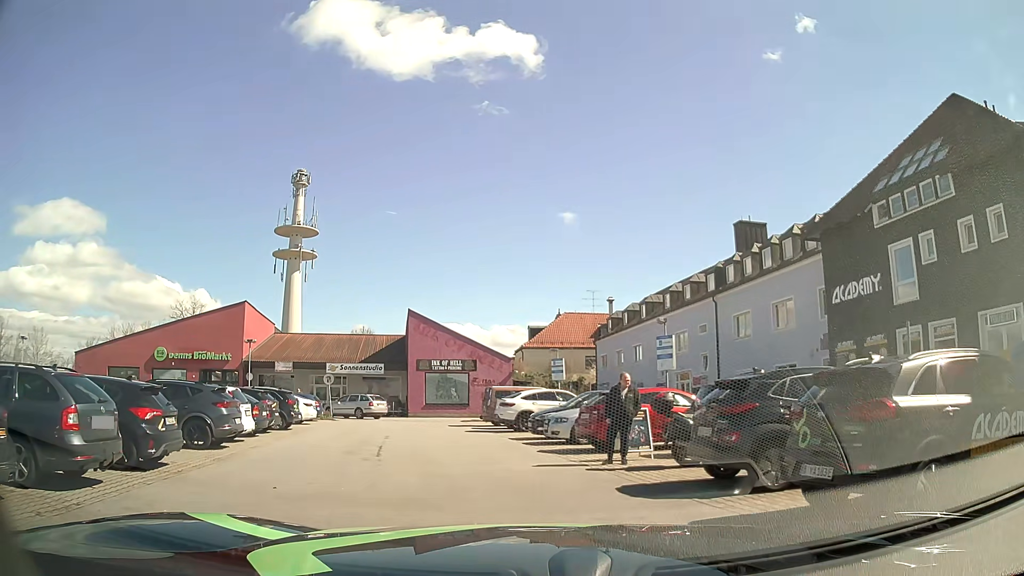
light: Day
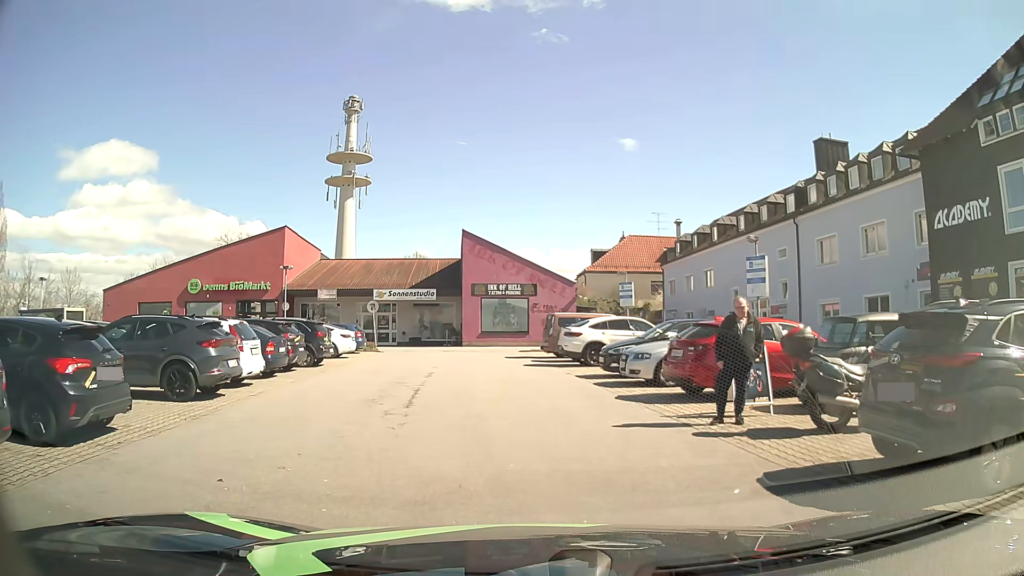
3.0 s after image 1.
(-0.3, +3.3) m; -6°
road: service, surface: asphalt
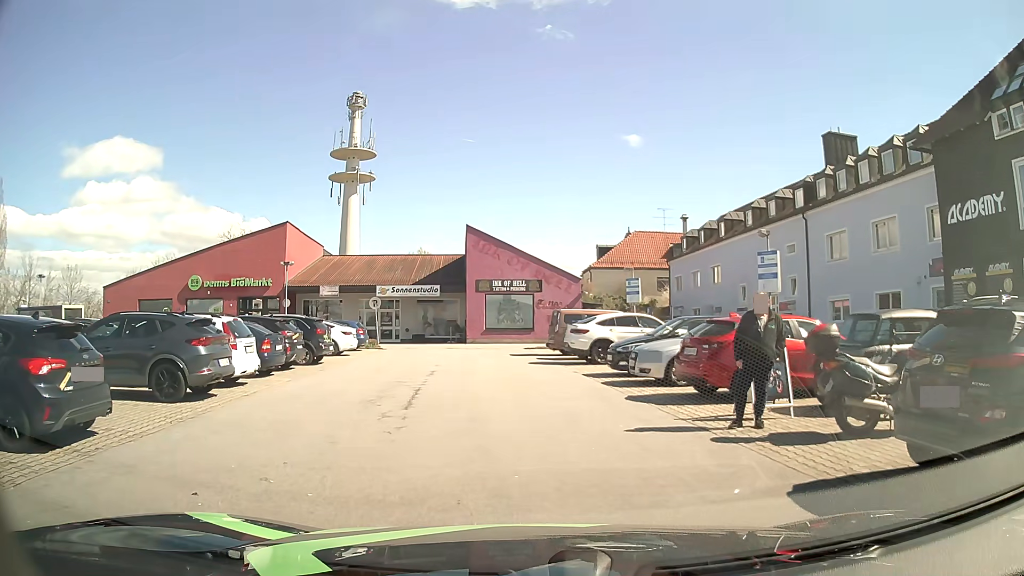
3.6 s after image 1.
(0.0, +0.6) m; 0°
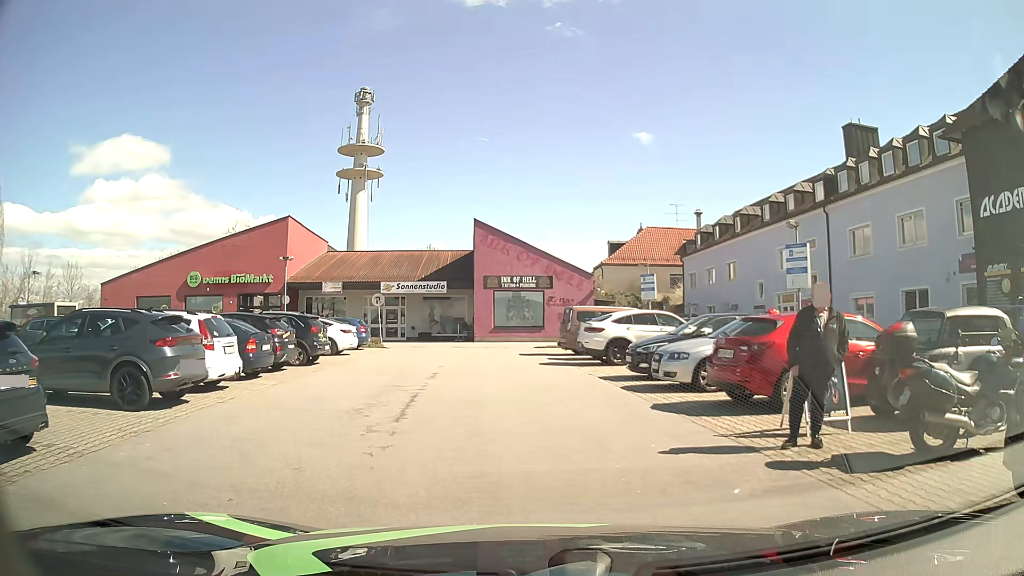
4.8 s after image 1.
(0.0, +1.5) m; 0°
